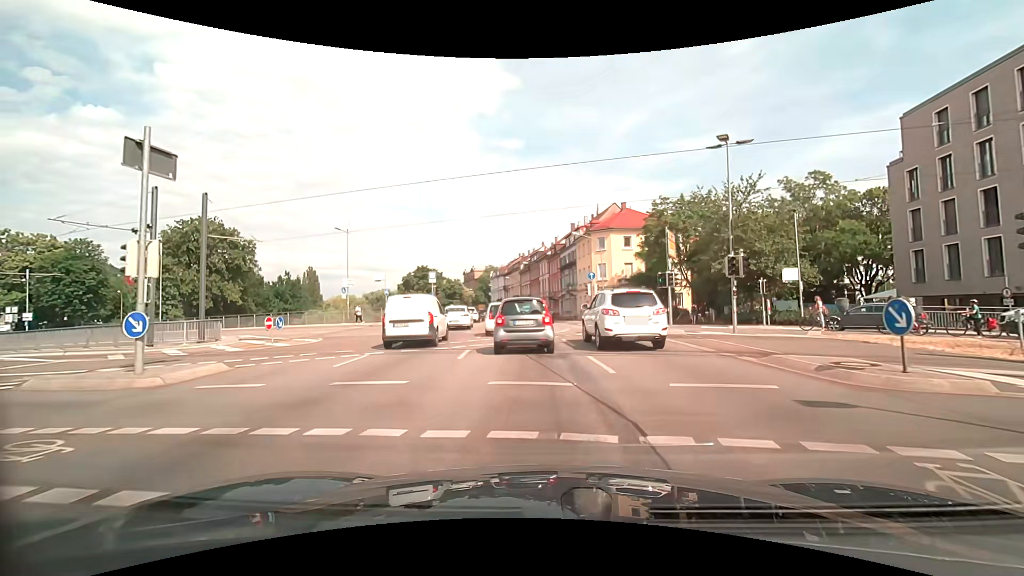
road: primary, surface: asphalt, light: Day
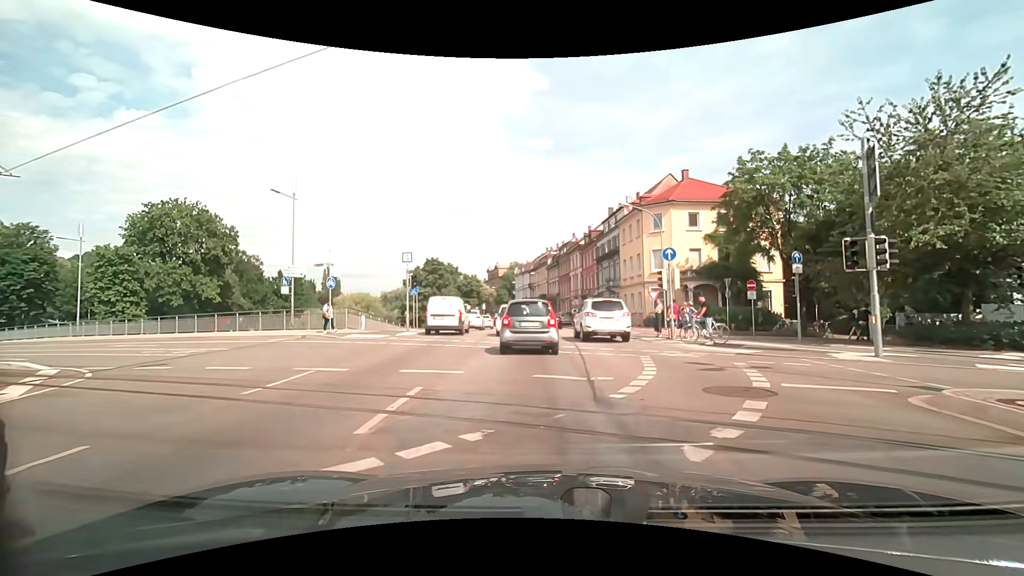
(-0.2, +15.6) m; -1°
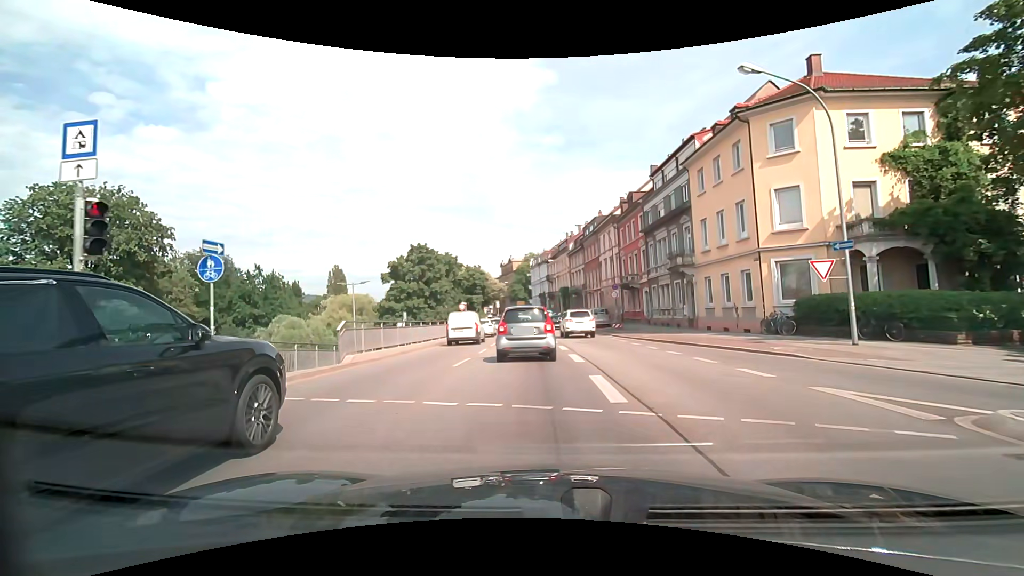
(-1.0, +20.6) m; -4°
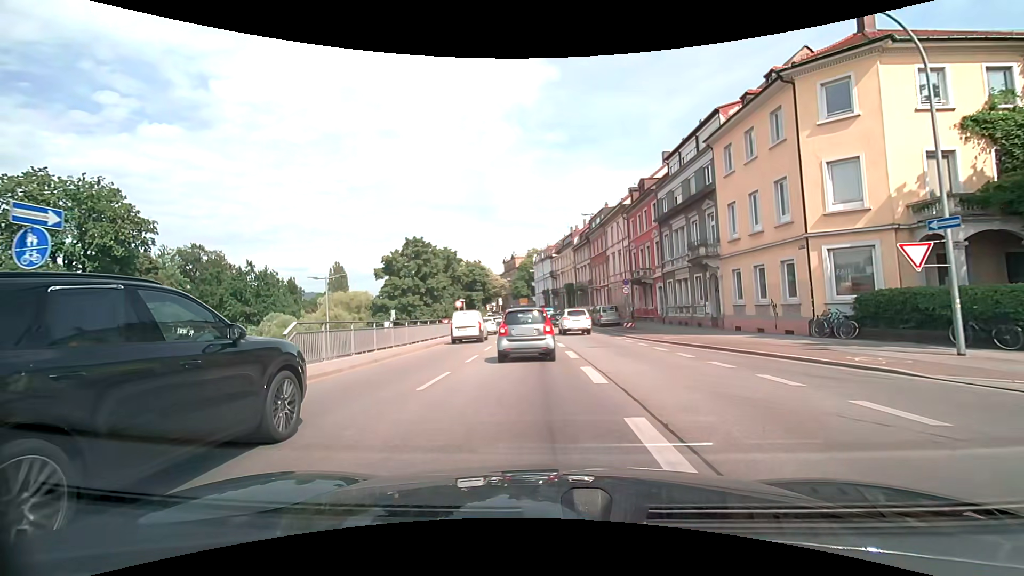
(0.0, +4.0) m; 0°
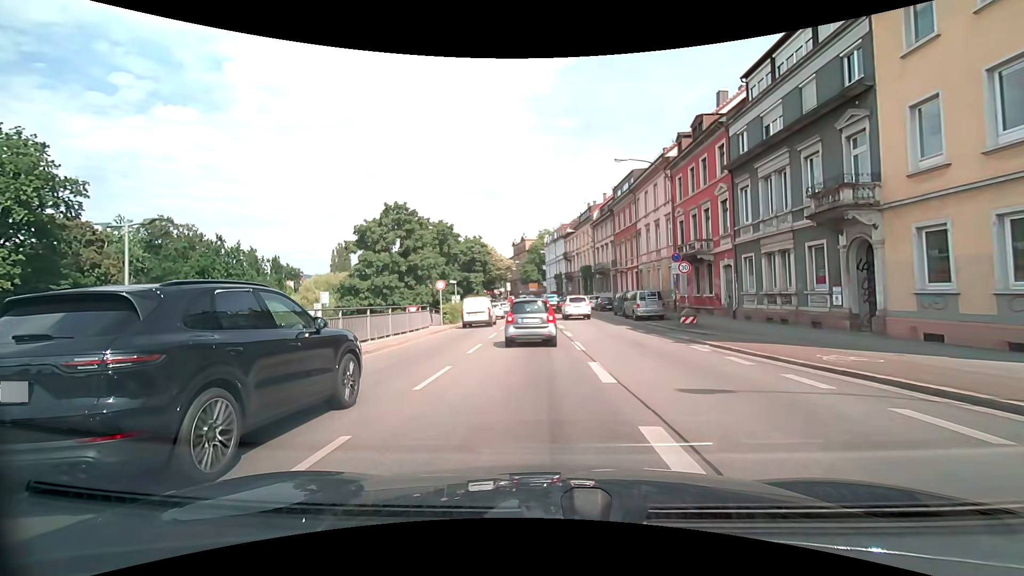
(-0.2, +12.7) m; -2°
(0, +10) (0, +20) (0, +30) (0, +40) (-1, +50) (-1, +60) (-2, +70) (-3, +80) (-4, +90) (-5, +100) m
